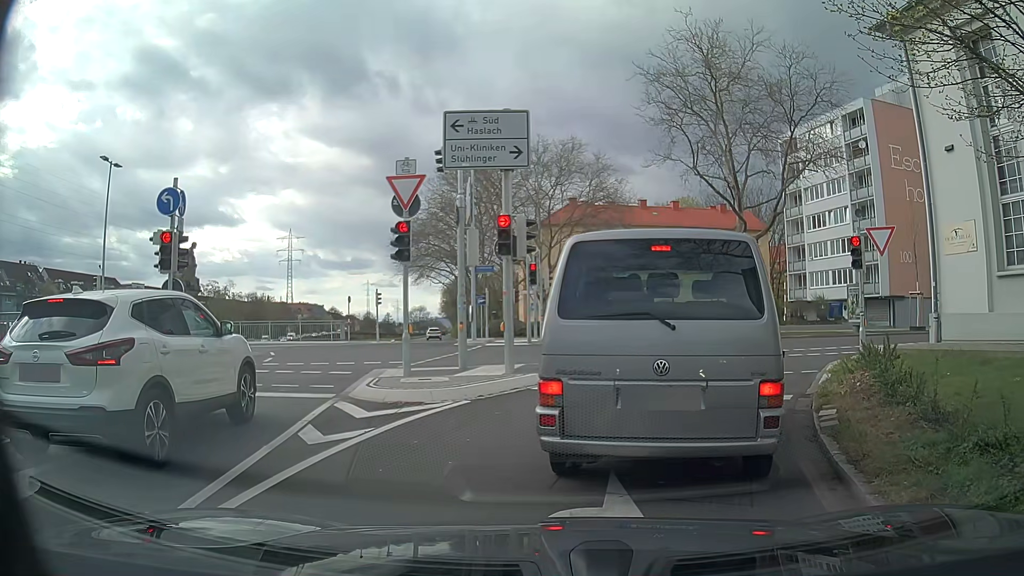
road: trunk_link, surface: asphalt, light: Day
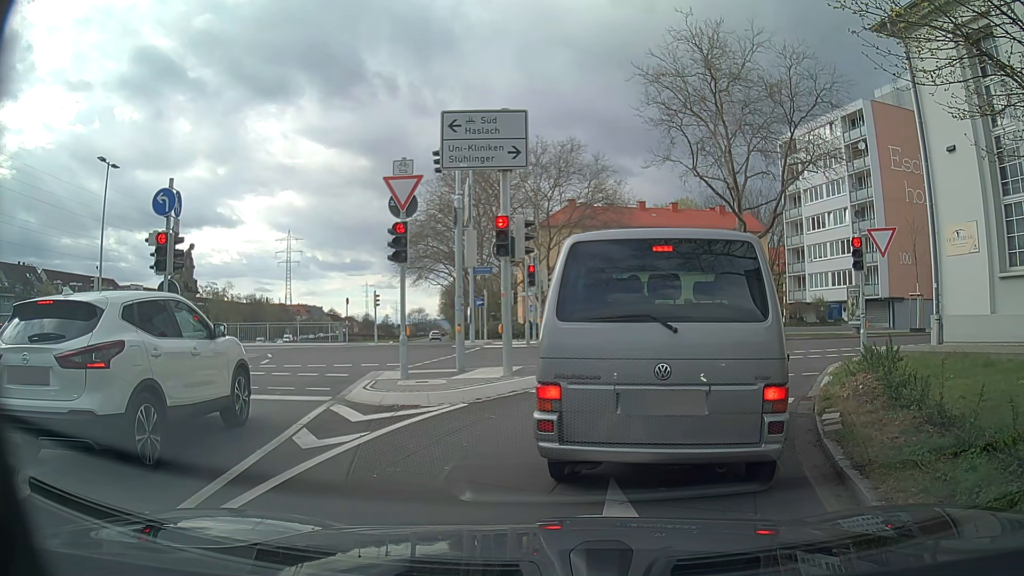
(0.0, +0.2) m; 0°
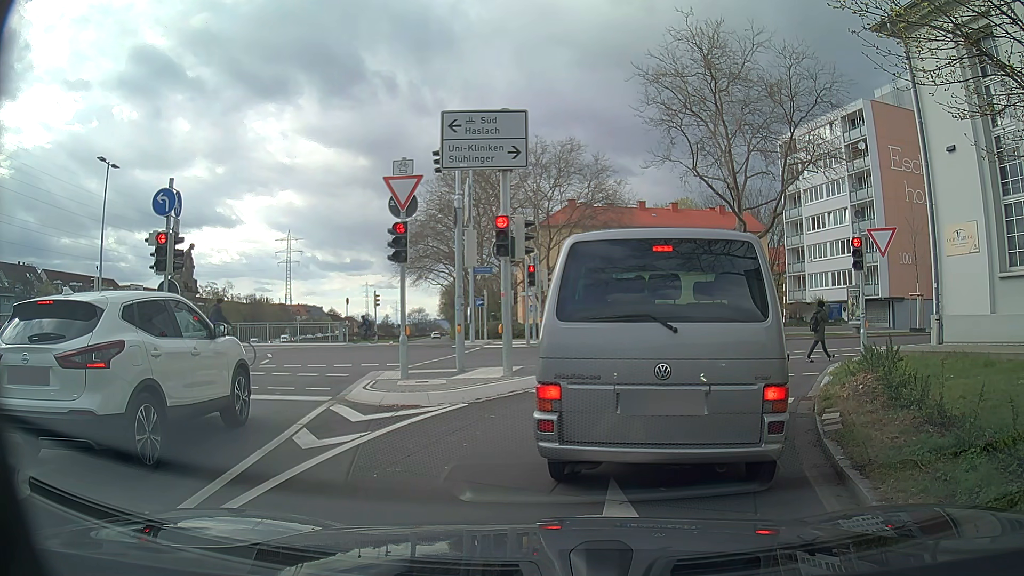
(0.0, 0.0) m; 0°
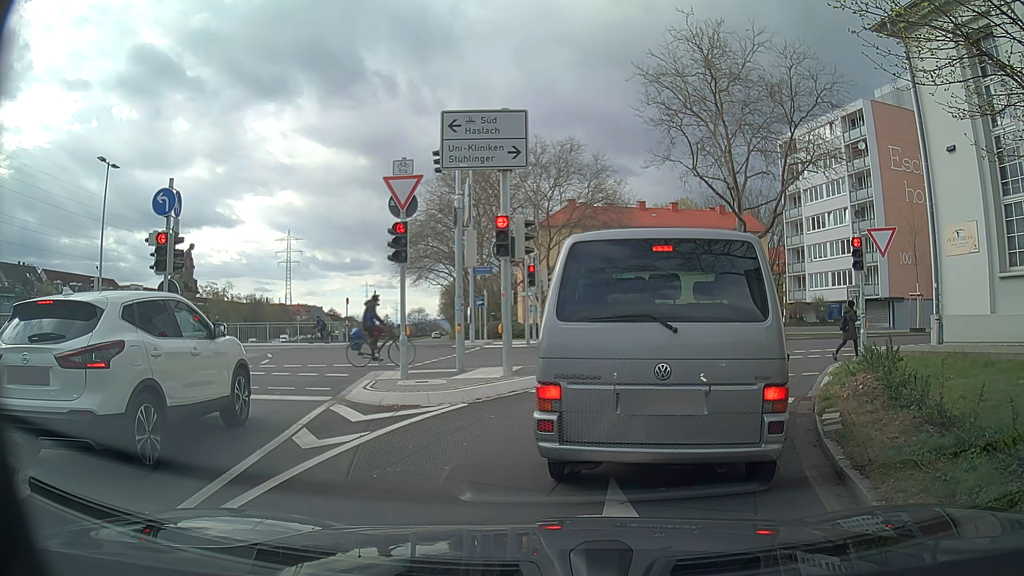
(0.0, 0.0) m; 0°
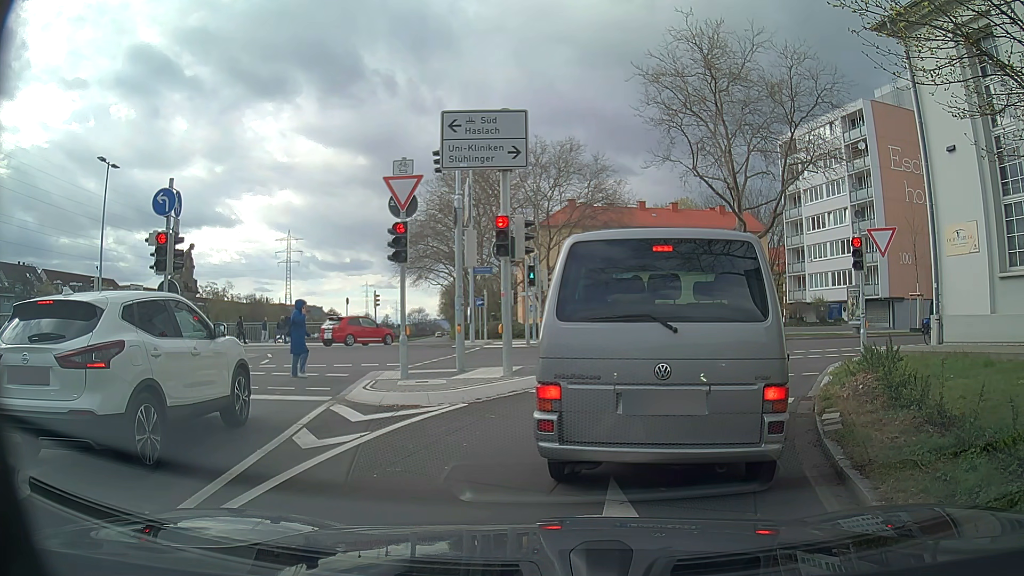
(0.0, 0.0) m; 0°
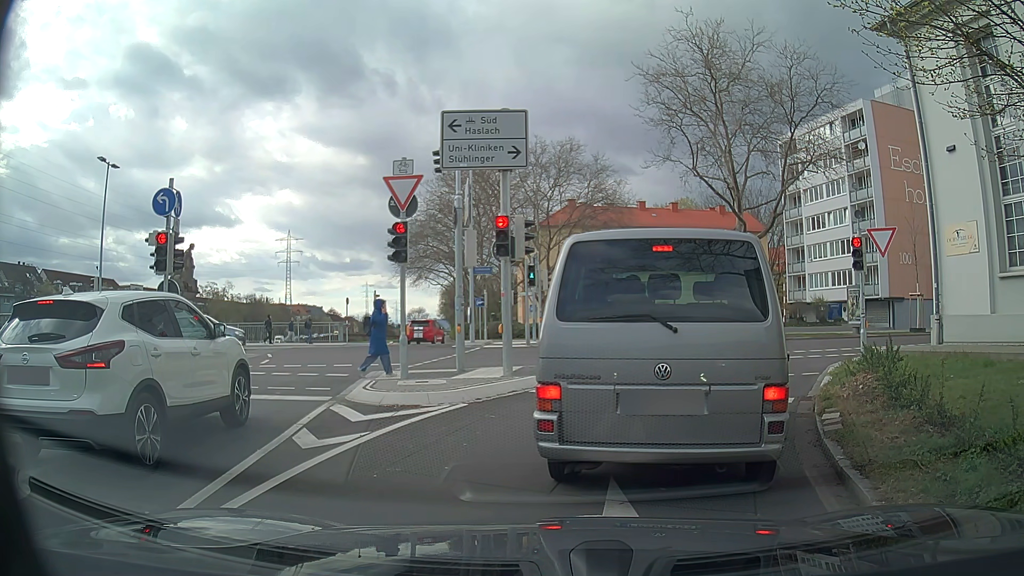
(0.0, 0.0) m; 0°
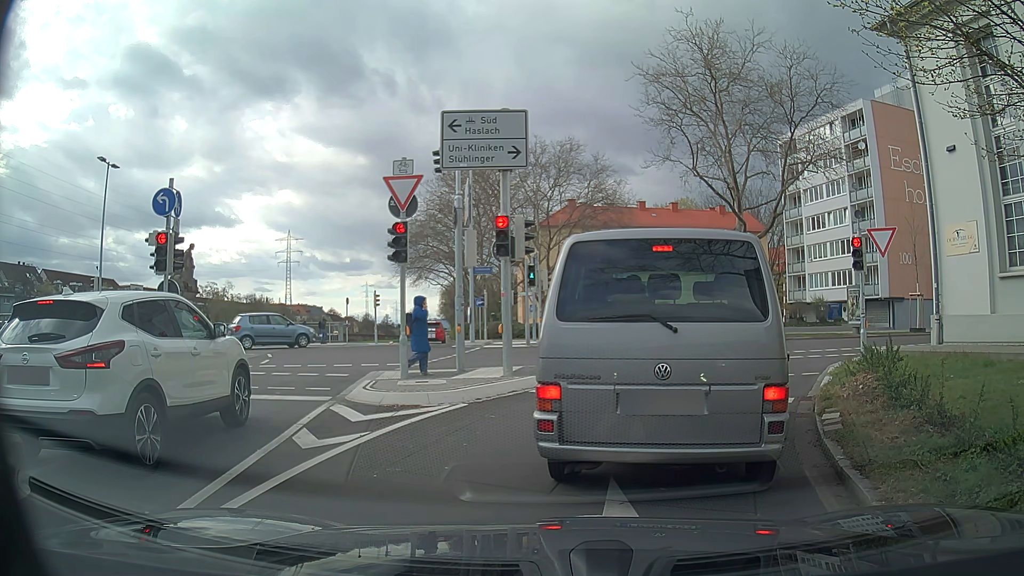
(0.0, 0.0) m; 0°
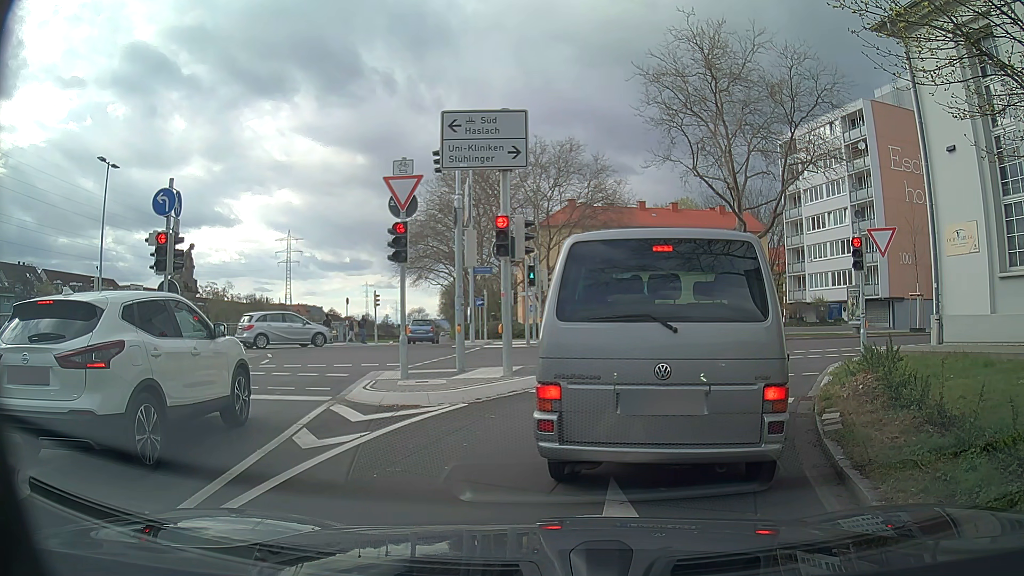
(0.0, 0.0) m; 0°
